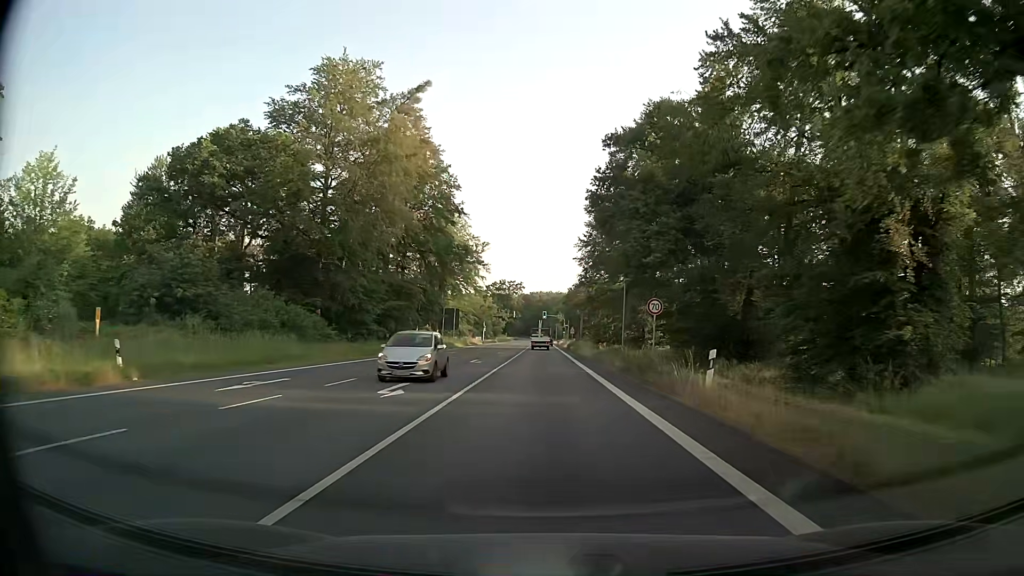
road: primary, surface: asphalt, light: Day
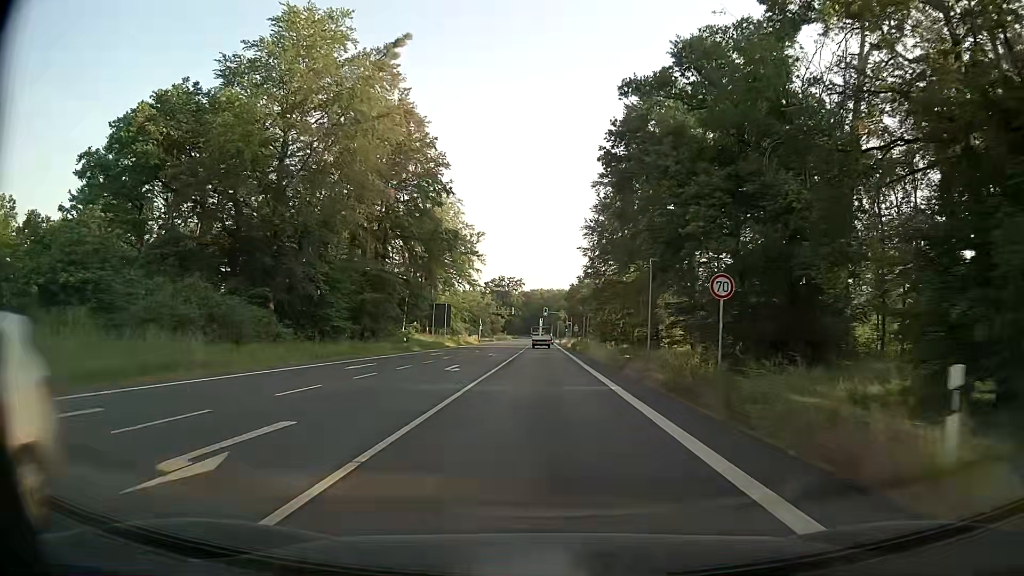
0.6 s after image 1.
(0.0, +9.7) m; 0°
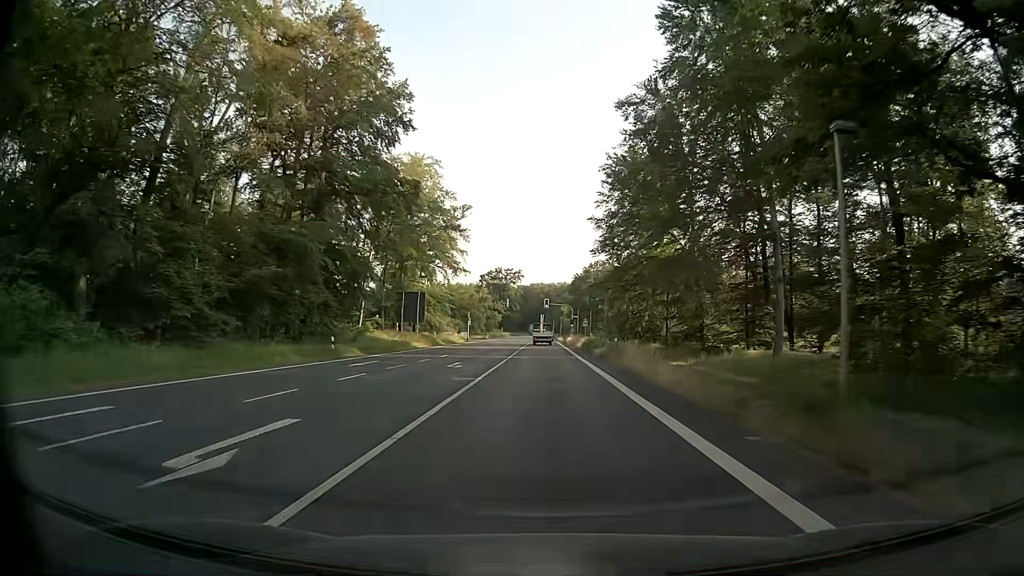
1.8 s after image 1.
(0.0, +20.1) m; 0°
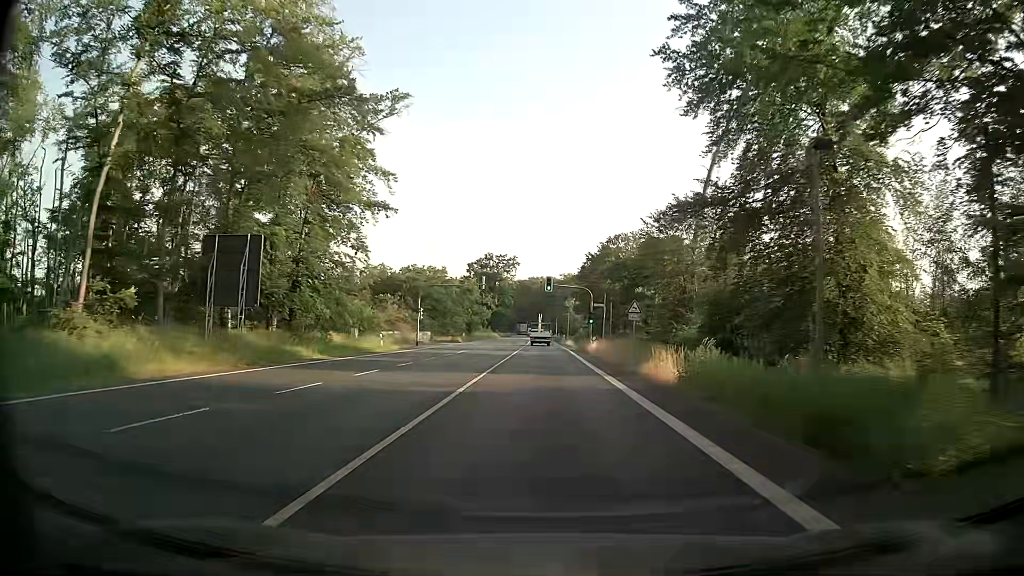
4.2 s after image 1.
(+0.1, +41.1) m; 0°
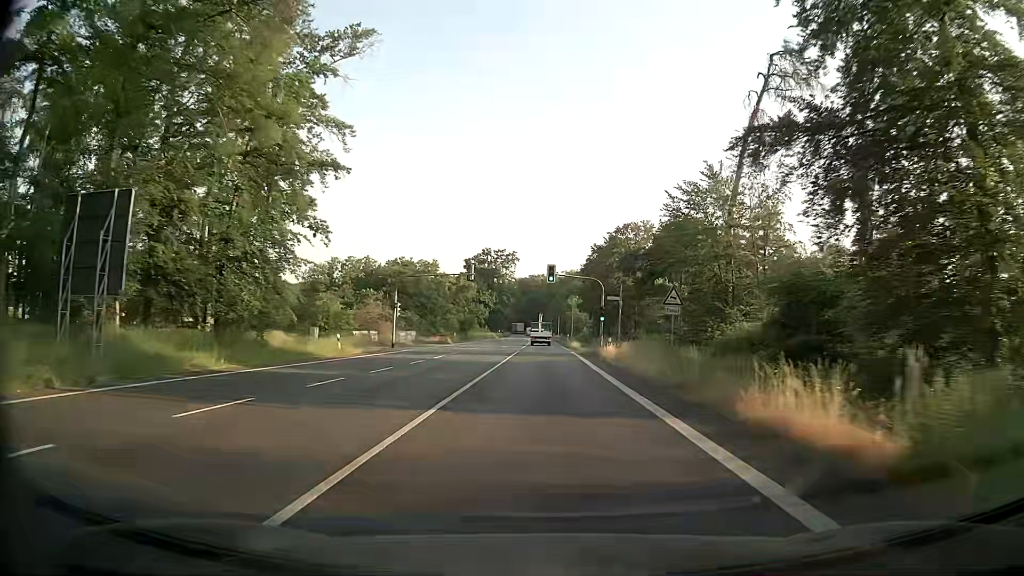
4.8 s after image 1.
(0.0, +10.4) m; 0°
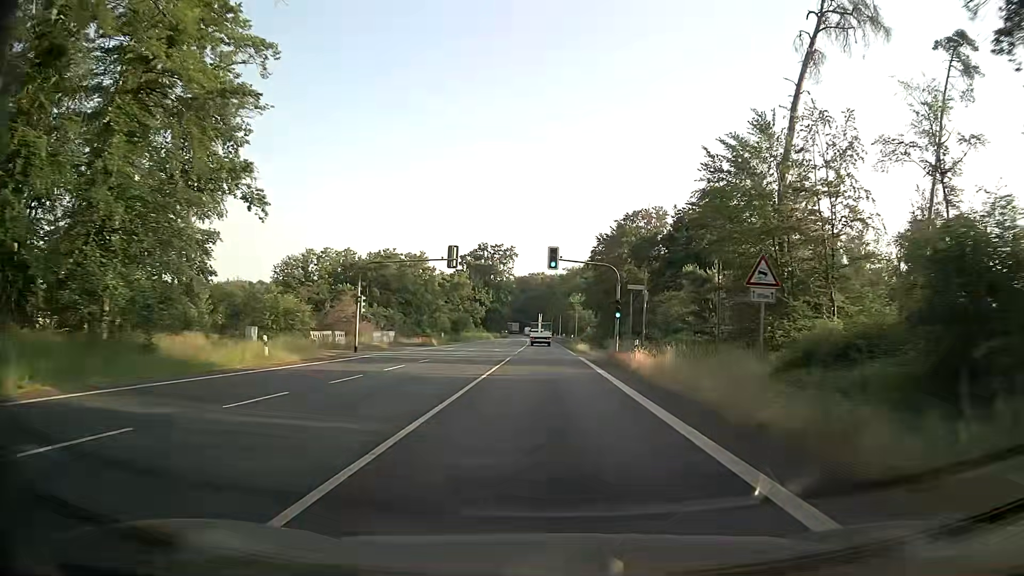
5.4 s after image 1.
(0.0, +10.5) m; 0°
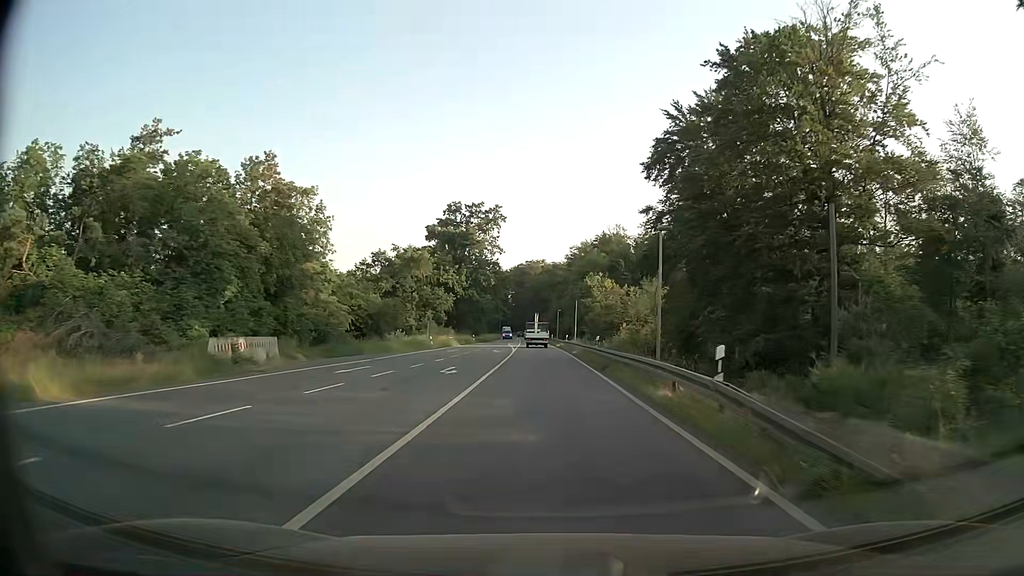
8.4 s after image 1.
(-0.2, +53.3) m; 0°
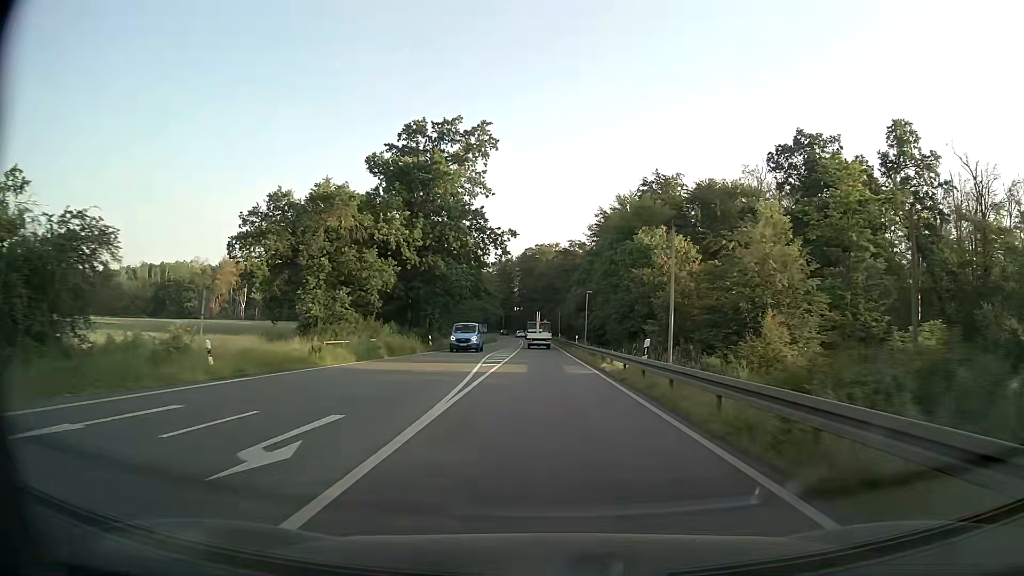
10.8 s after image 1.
(-0.4, +43.6) m; -1°
(0, +10) (0, +20) (0, +30) (0, +40) (0, +50) (0, +60) (-1, +70) (-1, +80) (-1, +90) (-1, +100) m
